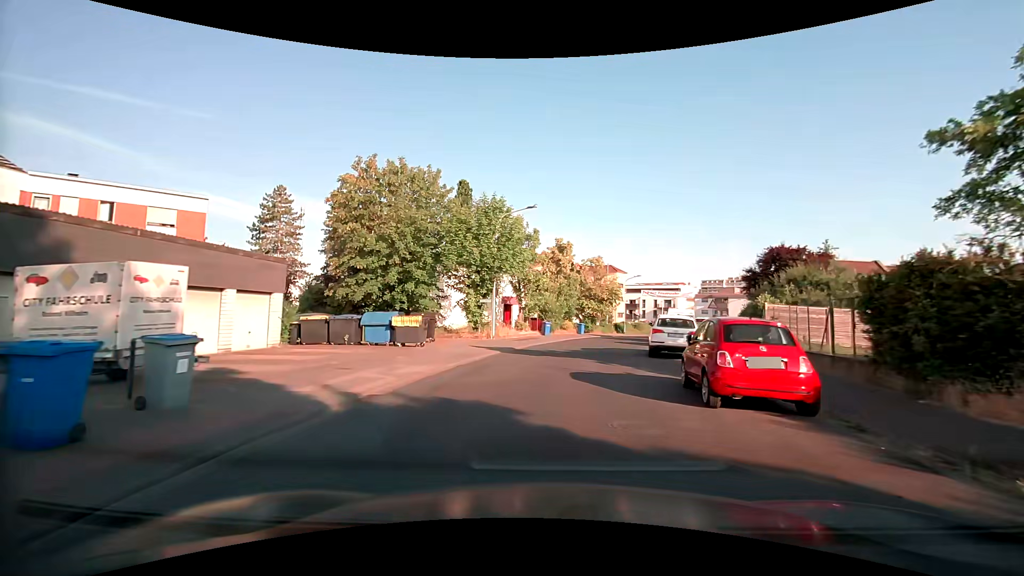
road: tertiary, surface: asphalt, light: Day
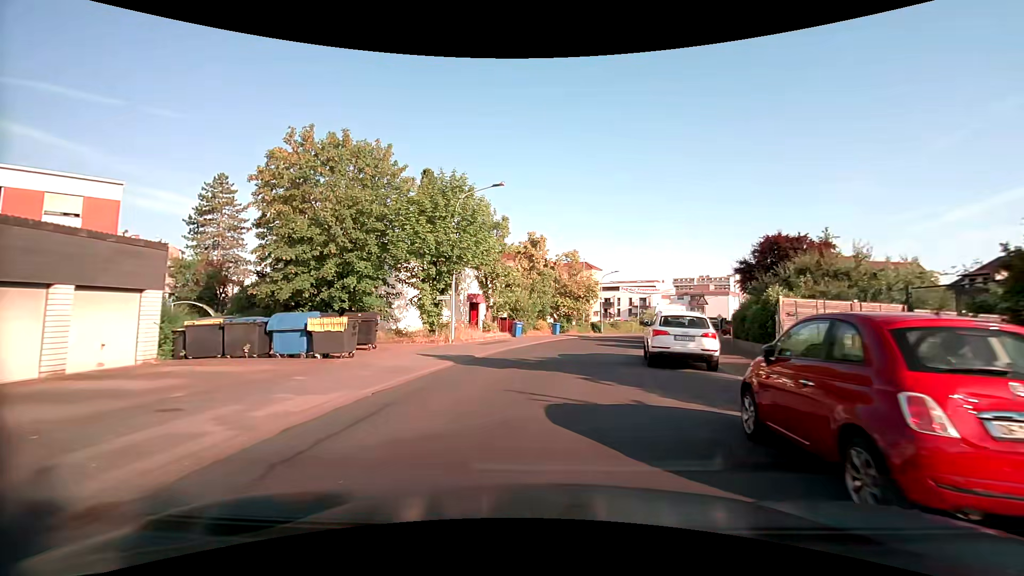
(+0.2, +4.8) m; +3°
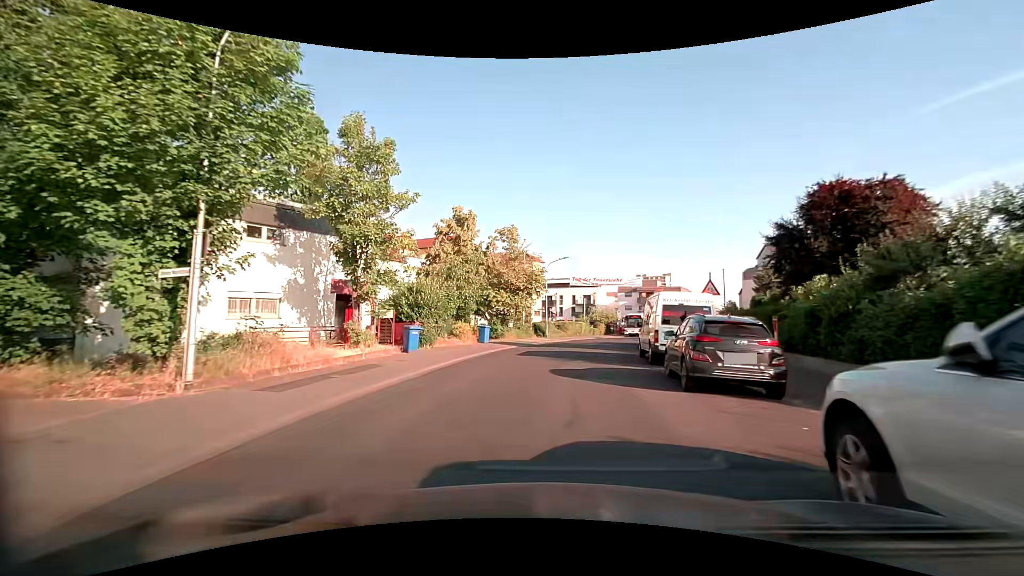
(+0.8, +14.5) m; +7°
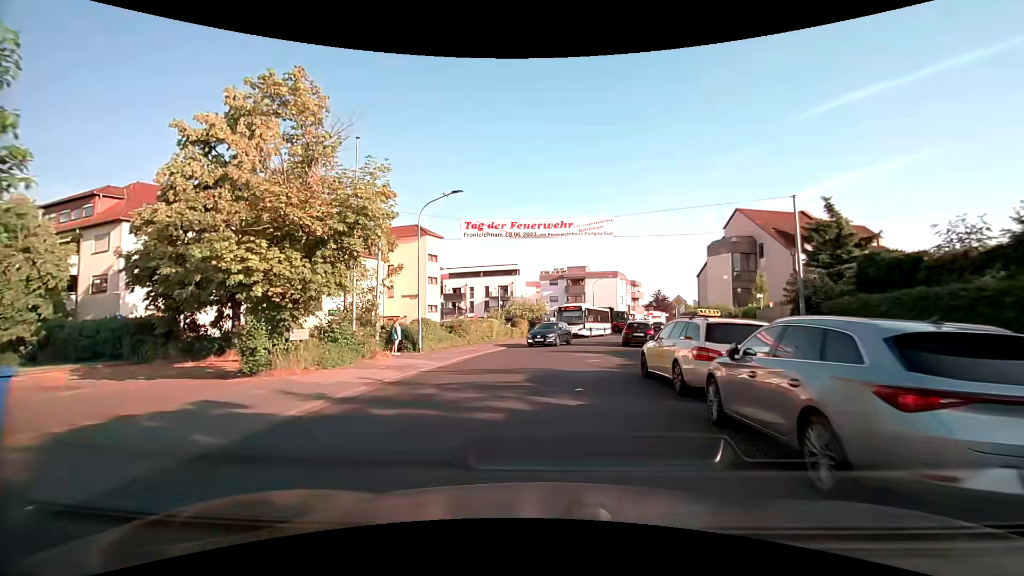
(+2.0, +23.9) m; +9°
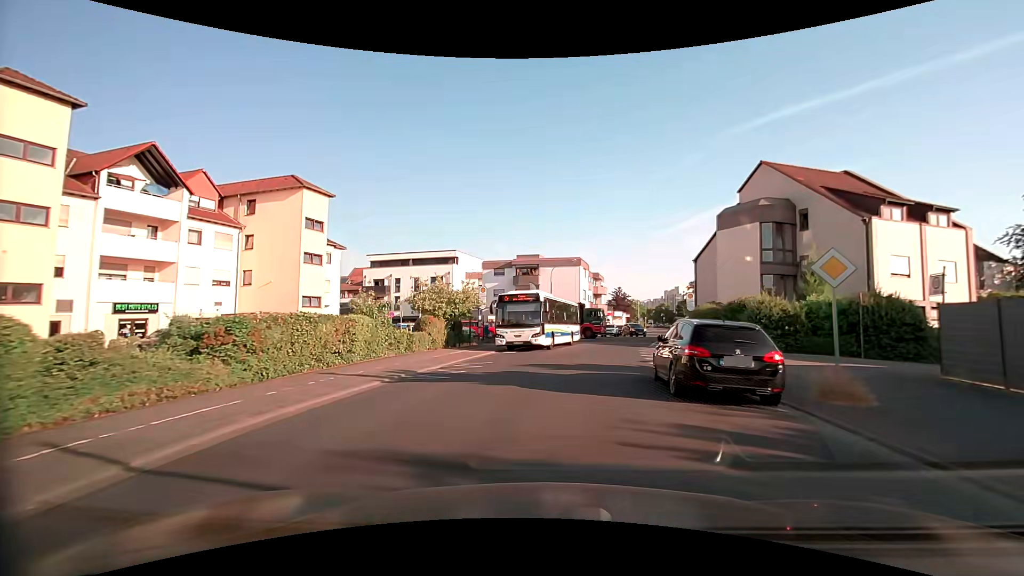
(+0.9, +19.3) m; +5°
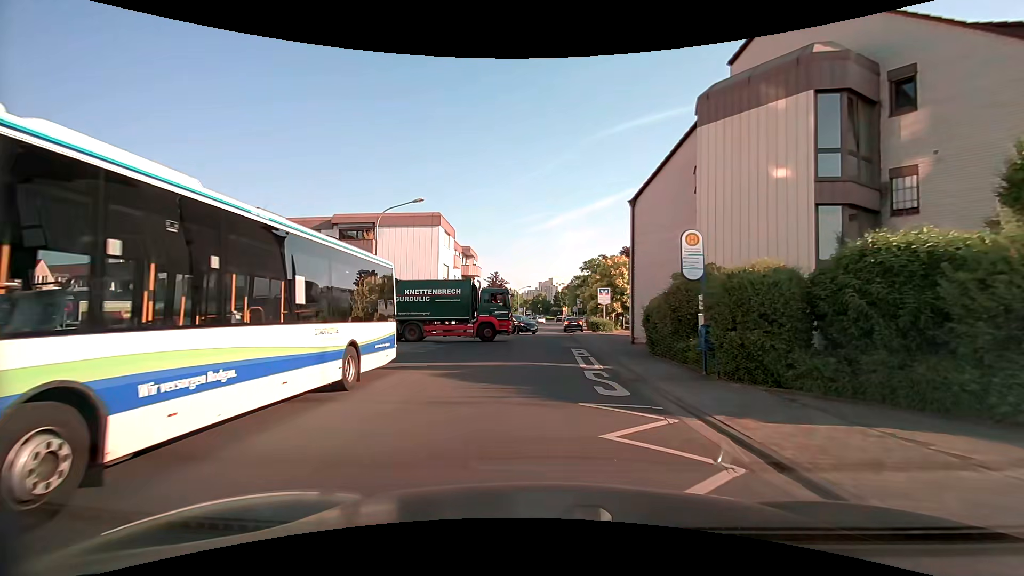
(+2.9, +22.2) m; +15°
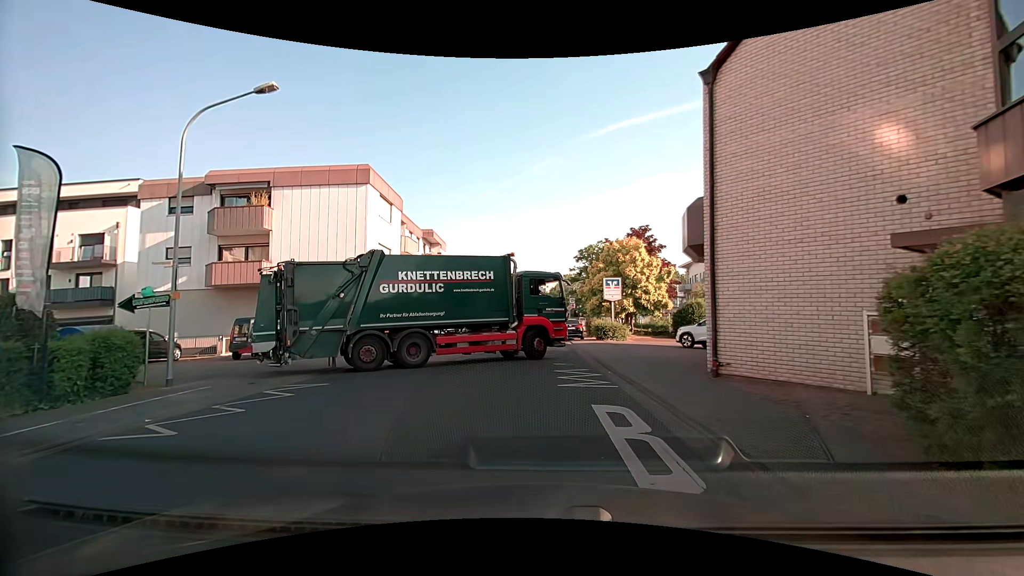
(+0.1, +13.3) m; +1°
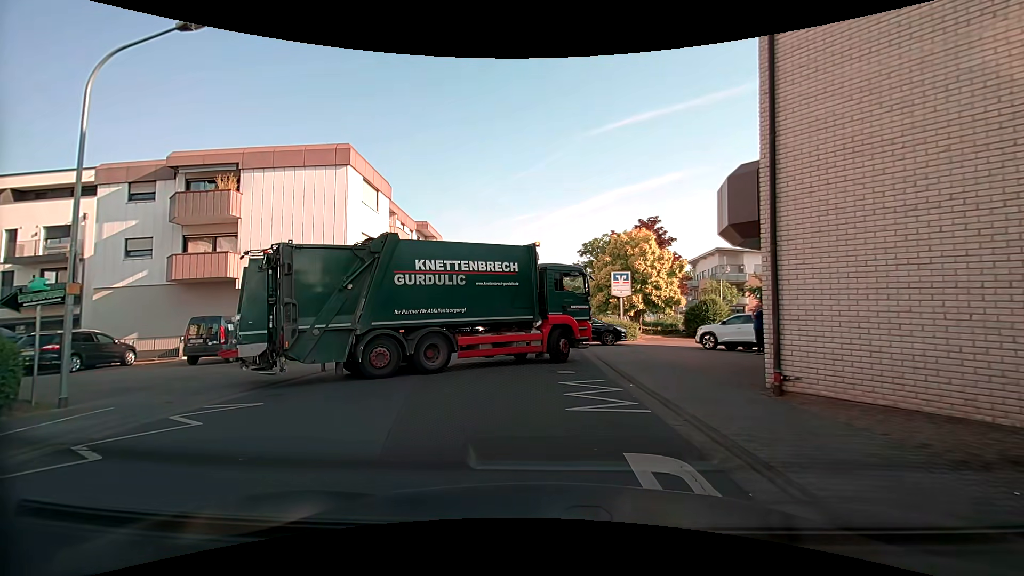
(0.0, +2.8) m; -1°
